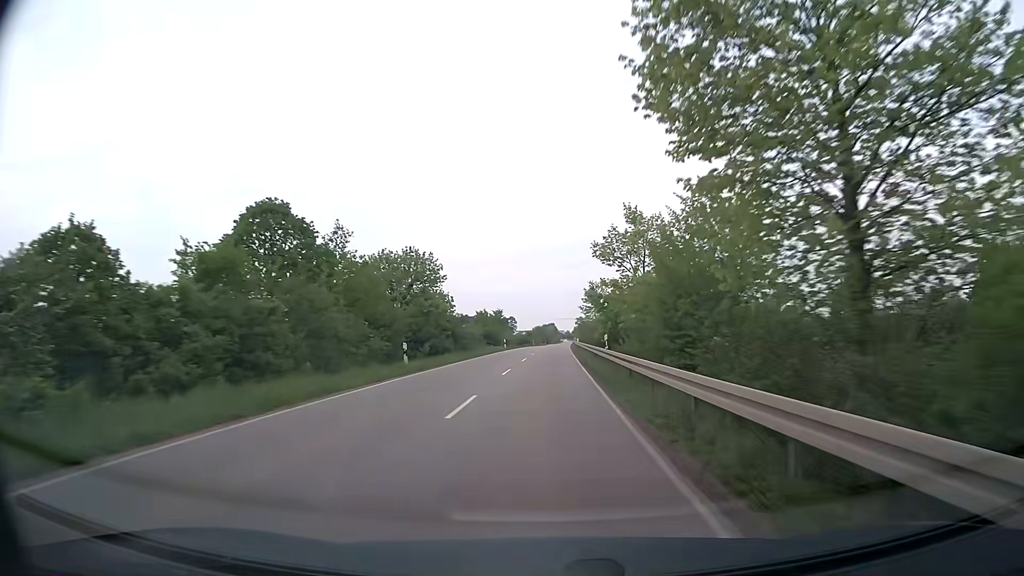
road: secondary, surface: asphalt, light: Day
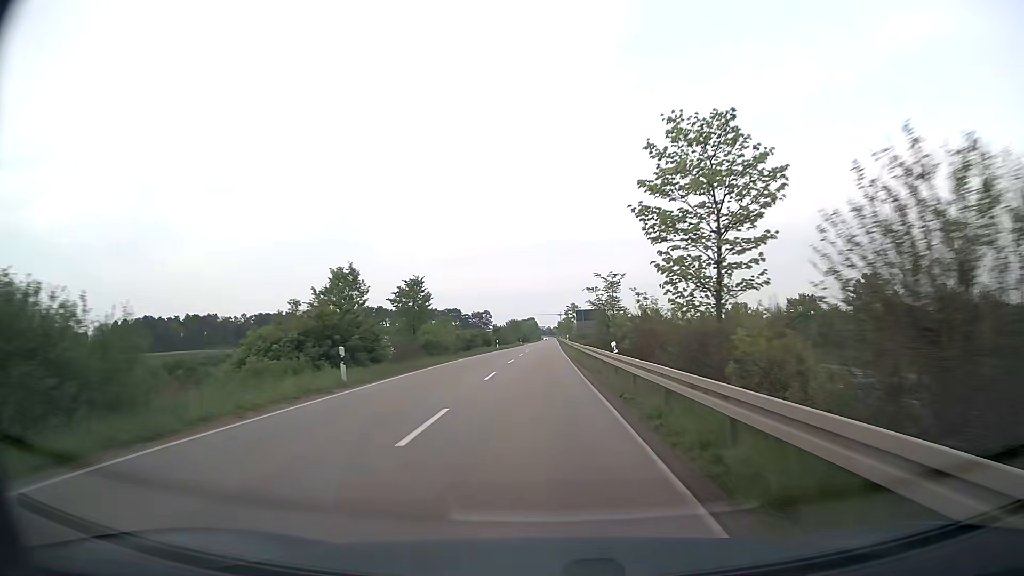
(+0.9, +50.8) m; +2°
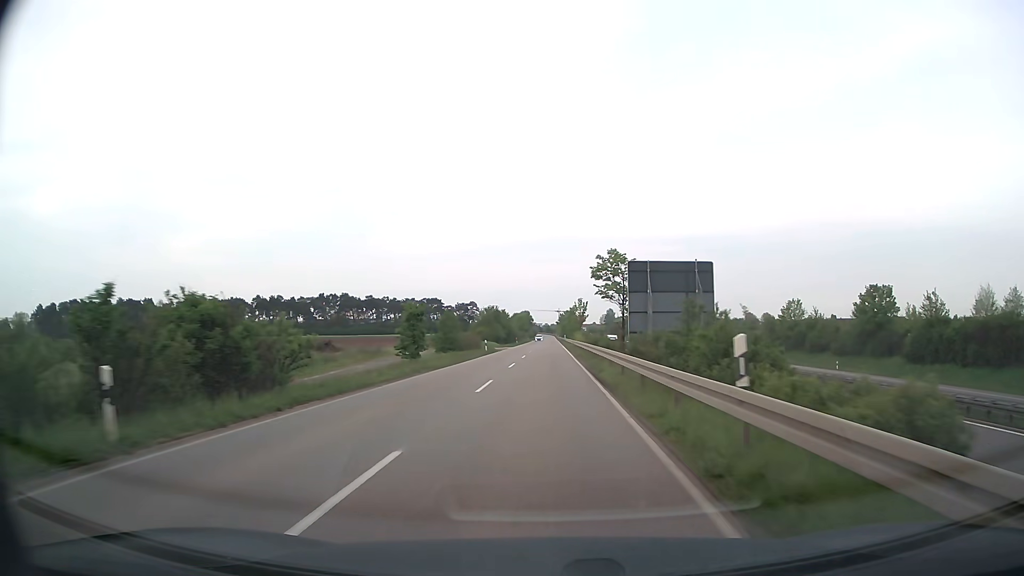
(+0.2, +64.4) m; 0°
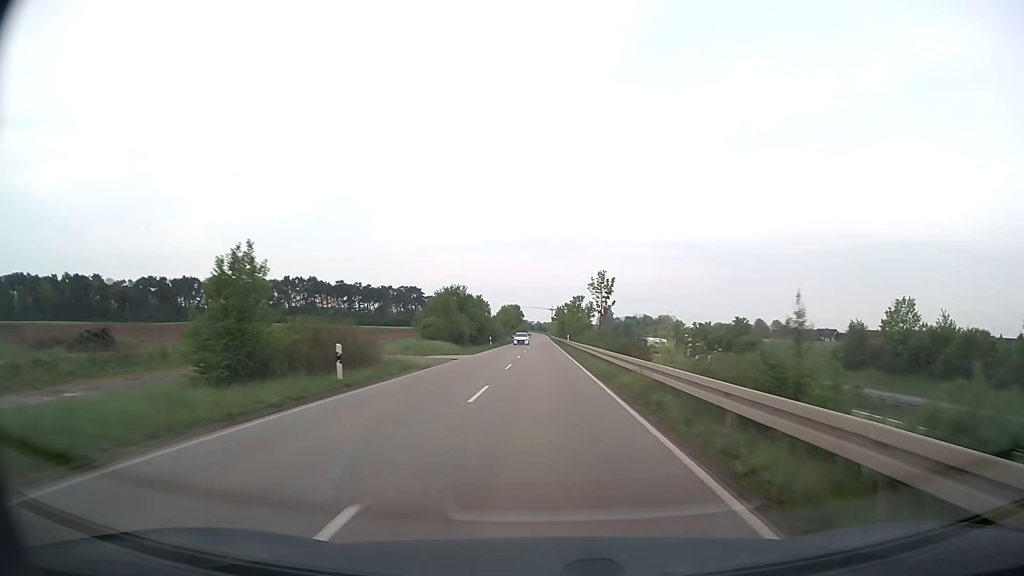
(+0.1, +39.0) m; +1°
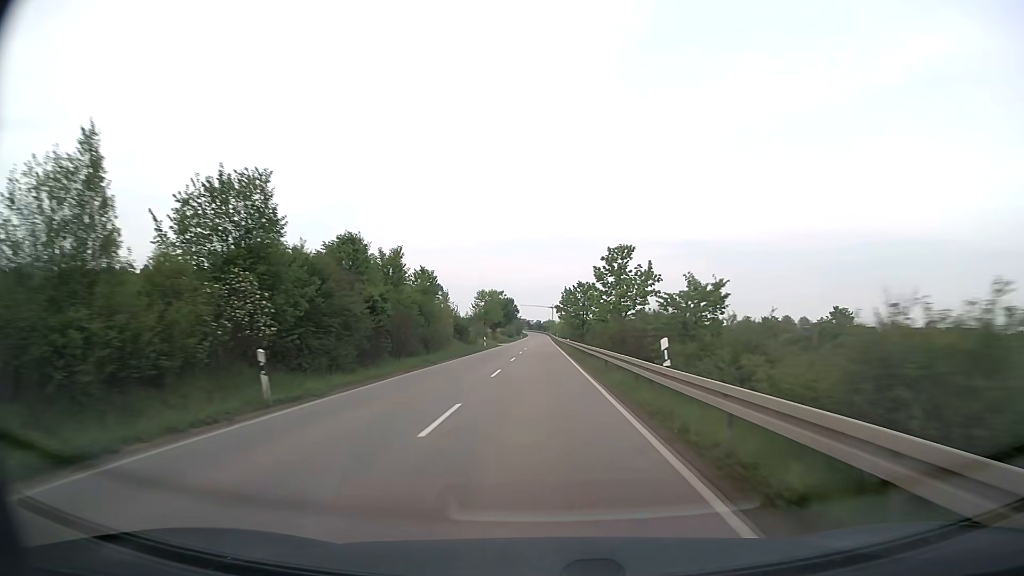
(+0.1, +52.6) m; 0°
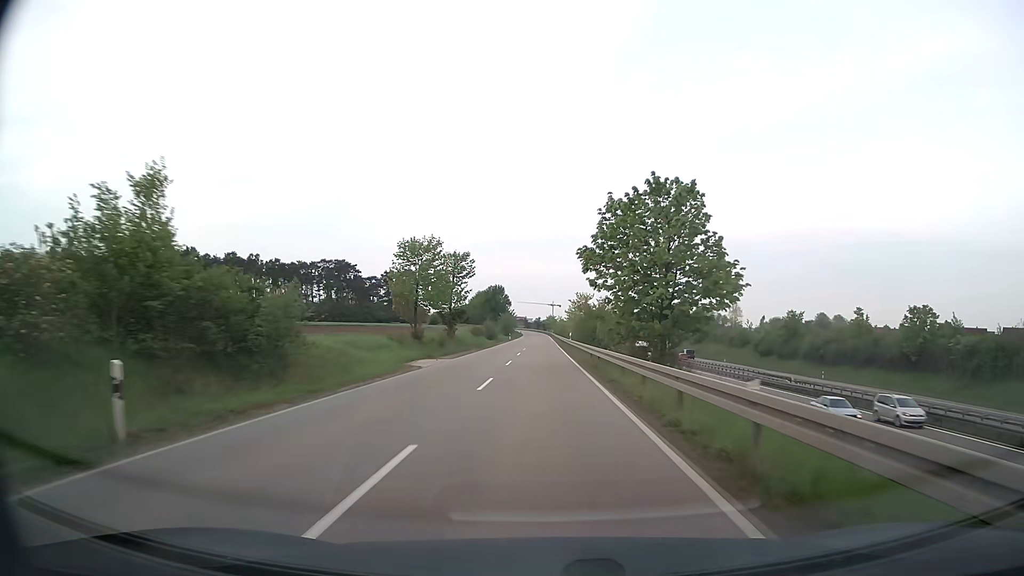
(-0.1, +53.2) m; 0°
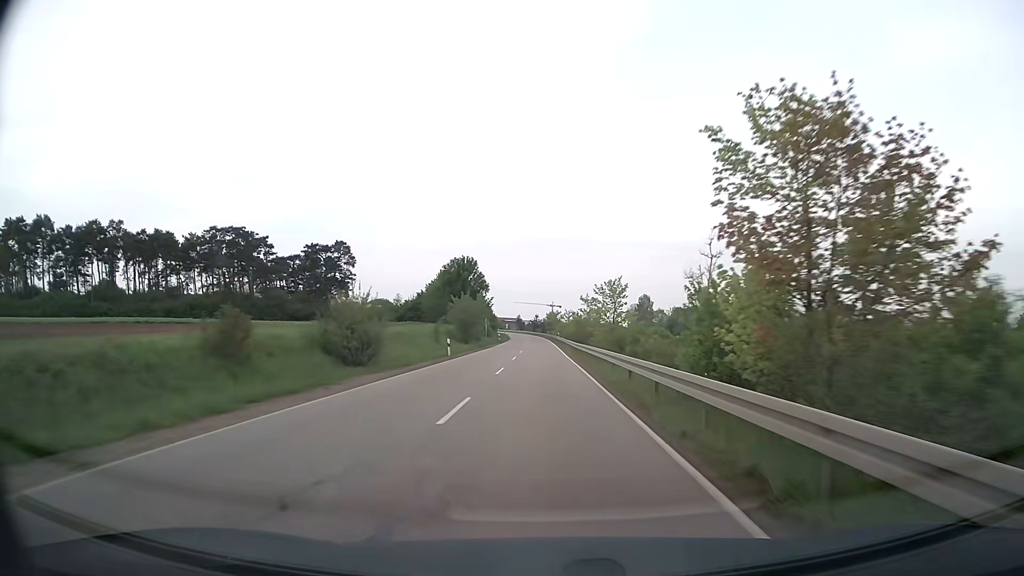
(0.0, +66.3) m; 0°
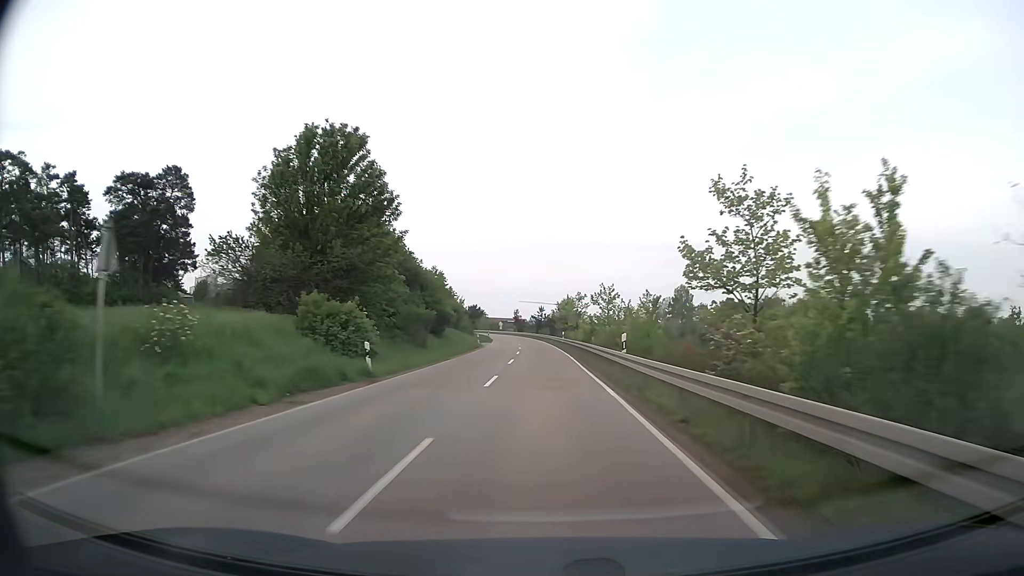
(+0.1, +65.6) m; 0°
(0, +10) (0, +20) (0, +30) (0, +40) (0, +50) (0, +60) (-1, +70) (-1, +80) (-2, +90) (-3, +100) m
